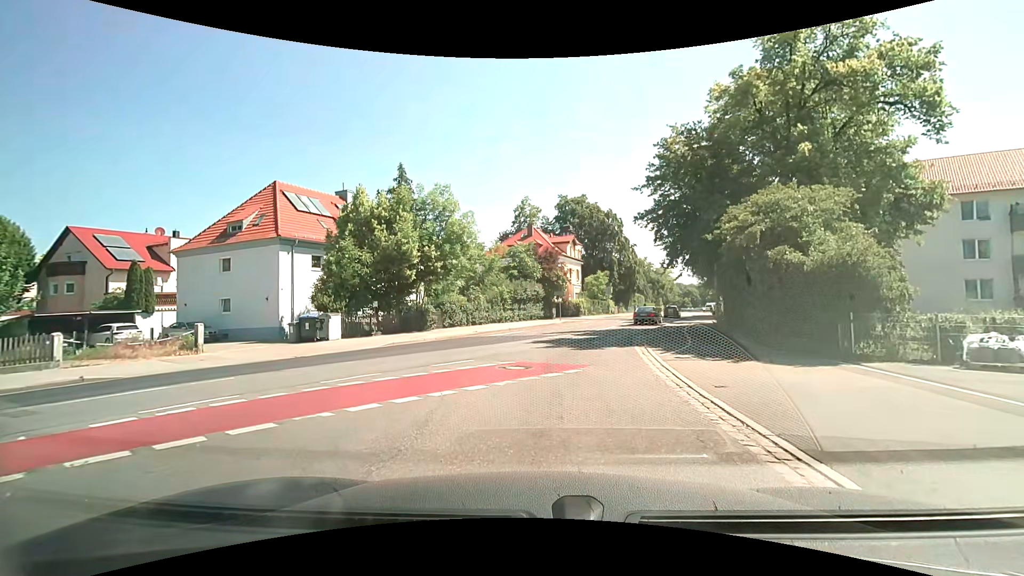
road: secondary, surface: asphalt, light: Day
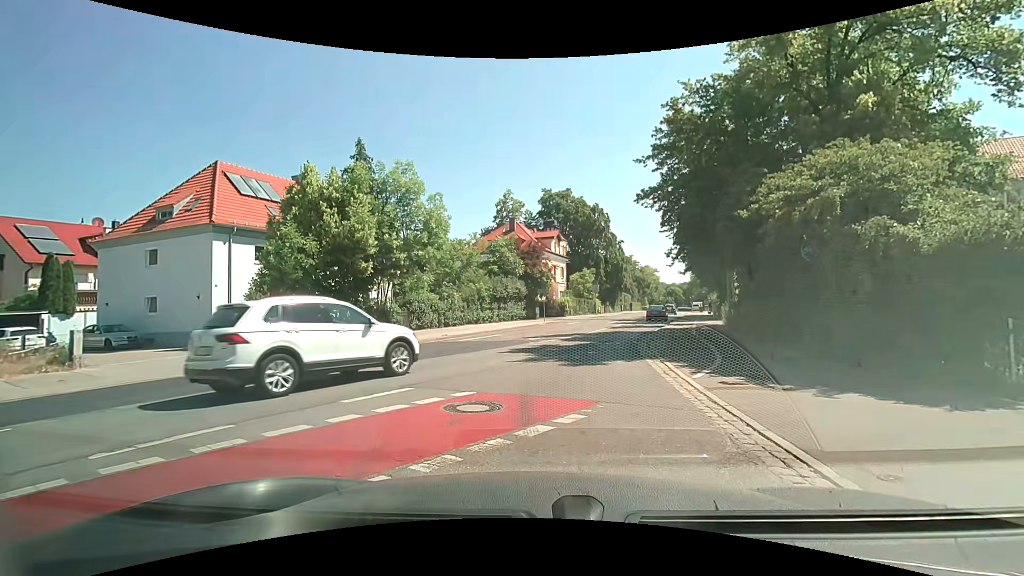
(0.0, +4.3) m; +1°
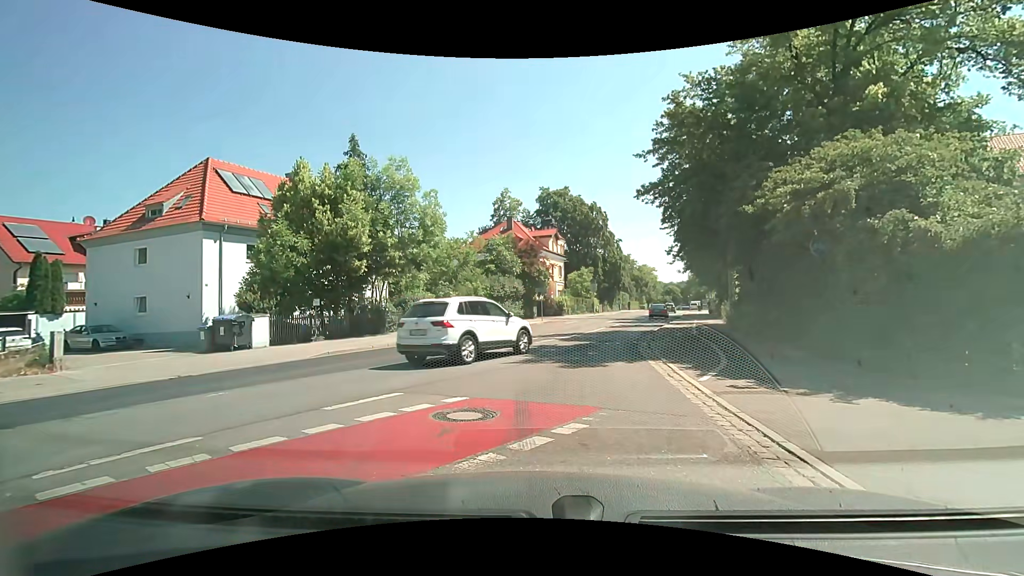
(0.0, +0.5) m; 0°
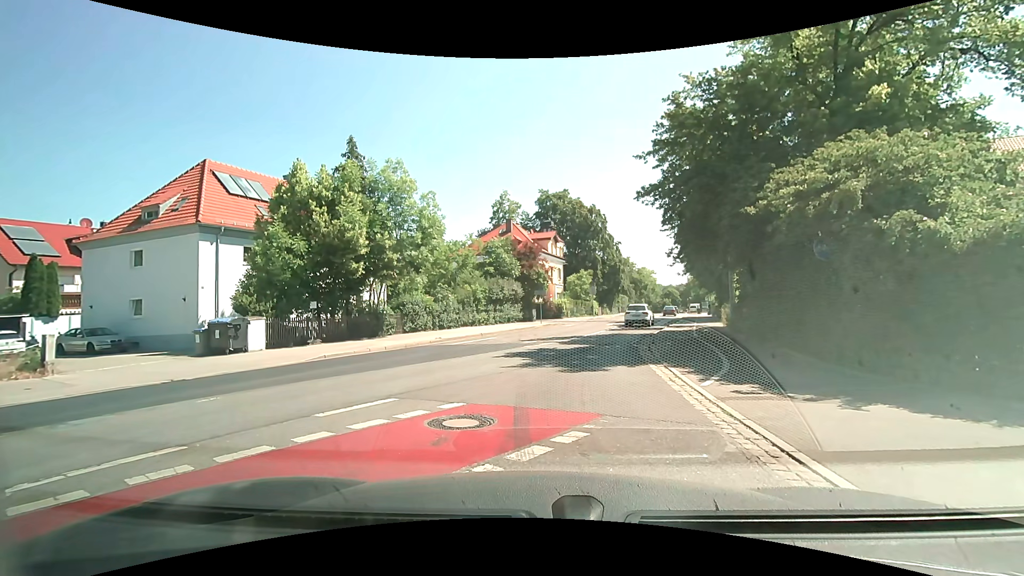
(0.0, +0.3) m; 0°
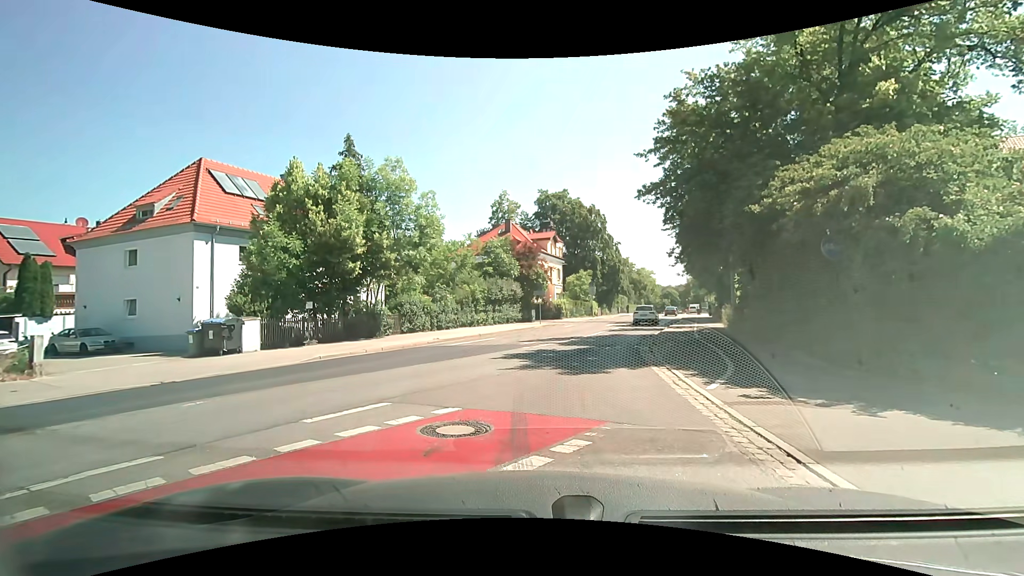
(0.0, +0.3) m; 0°
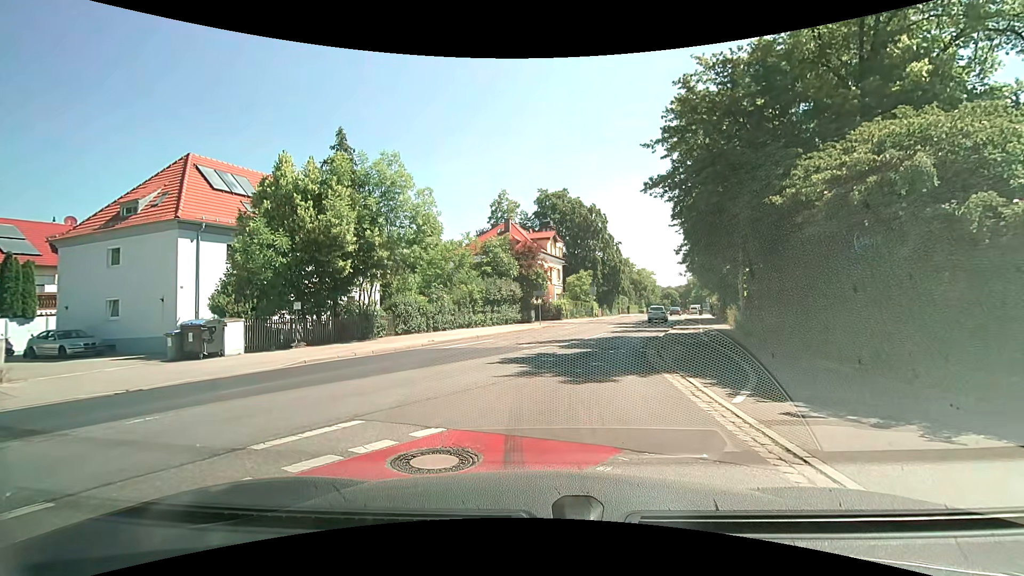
(0.0, +1.1) m; 0°
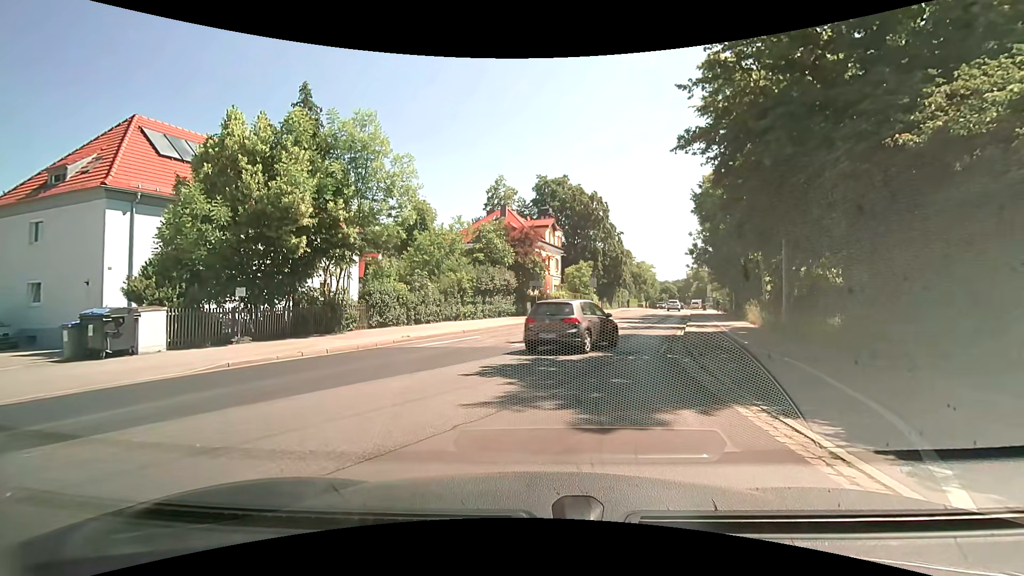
(0.0, +3.9) m; +1°
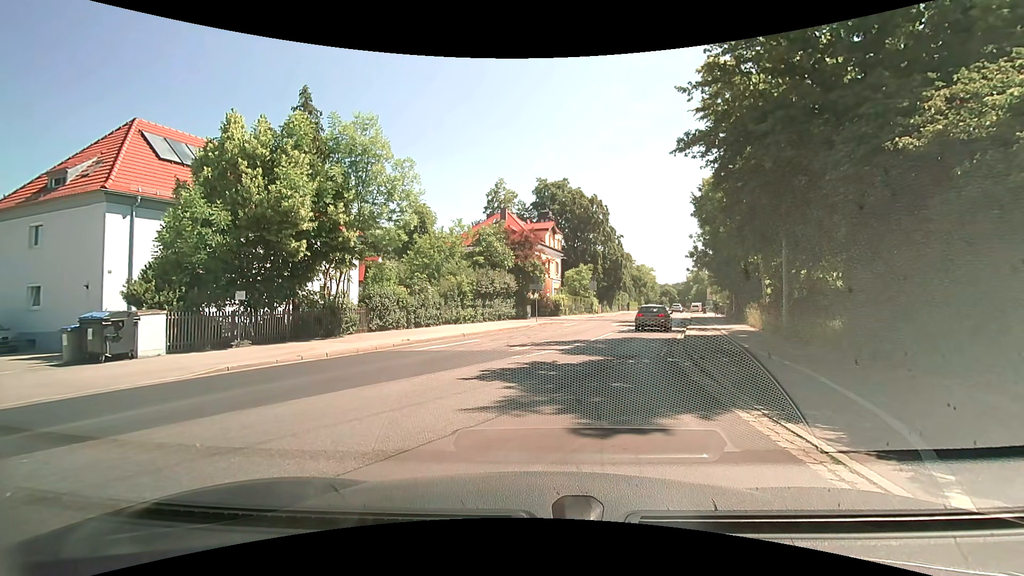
(0.0, +0.1) m; 0°
(0, +10) (+3, +20) (+5, +29) (+8, +39) (+11, +48) (+14, +58) (+17, +68) (+19, +77) (+22, +87) (+25, +97) m
